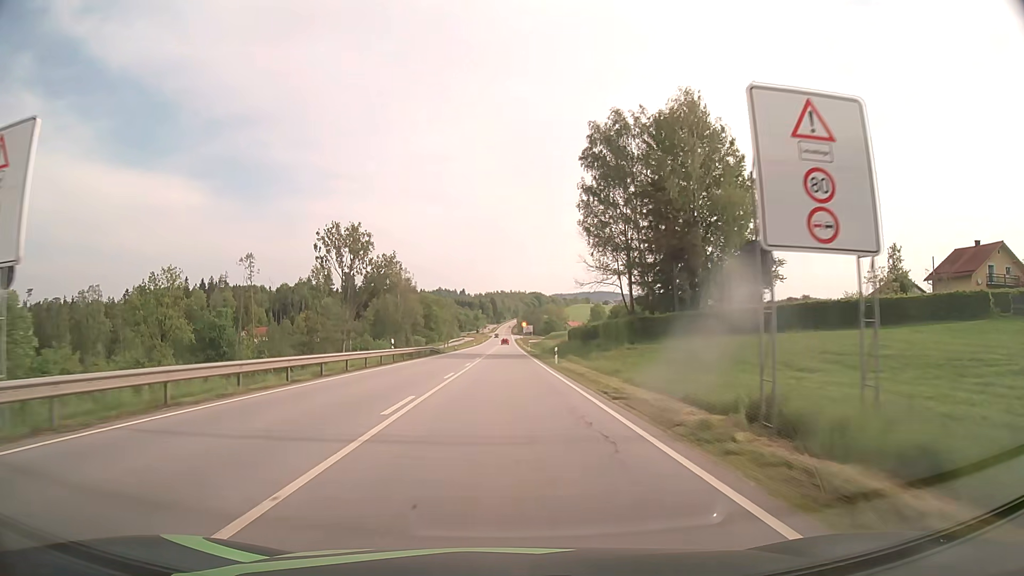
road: primary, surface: asphalt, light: Day
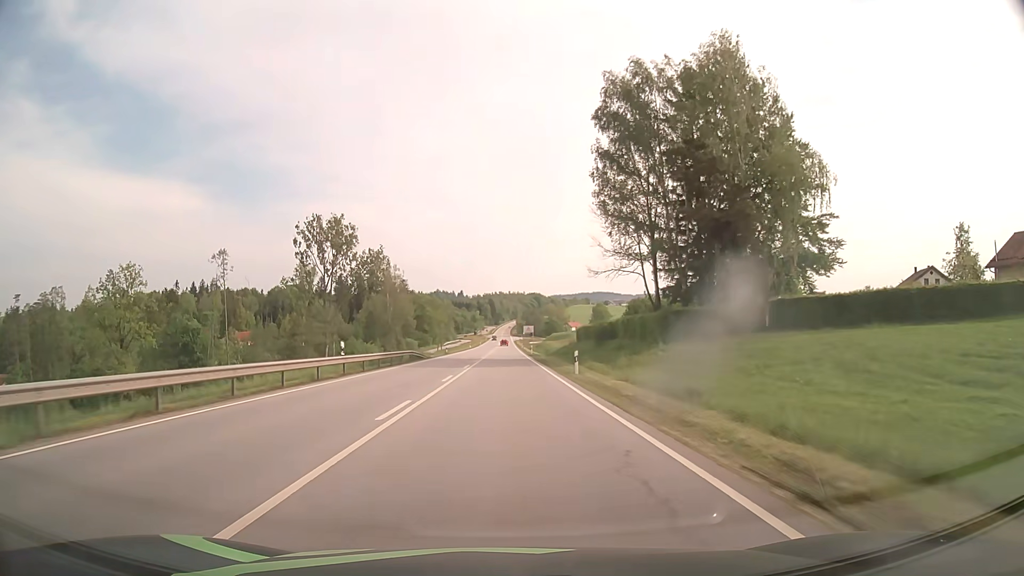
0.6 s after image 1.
(0.0, +12.4) m; 0°
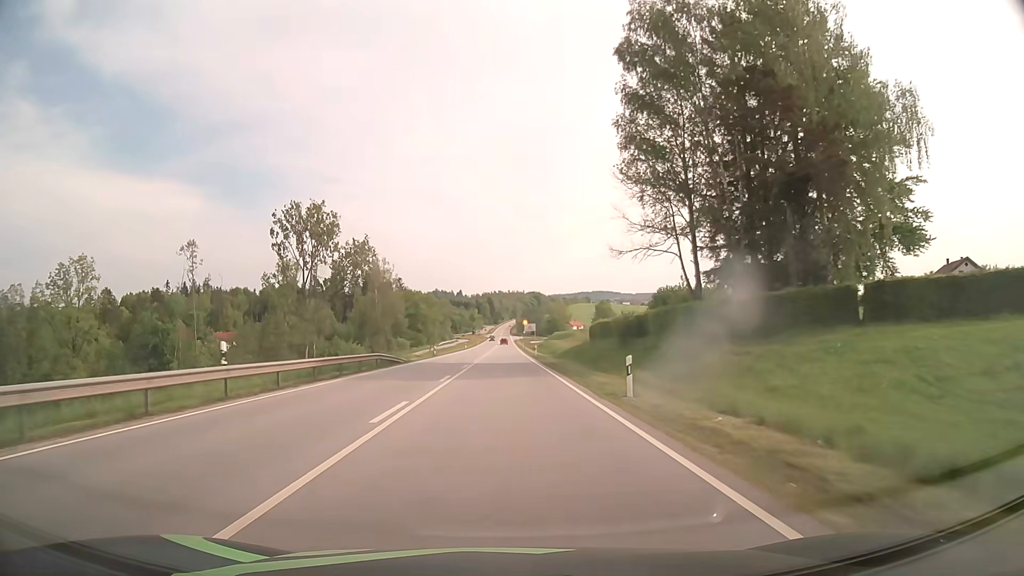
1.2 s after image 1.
(0.0, +12.5) m; 0°
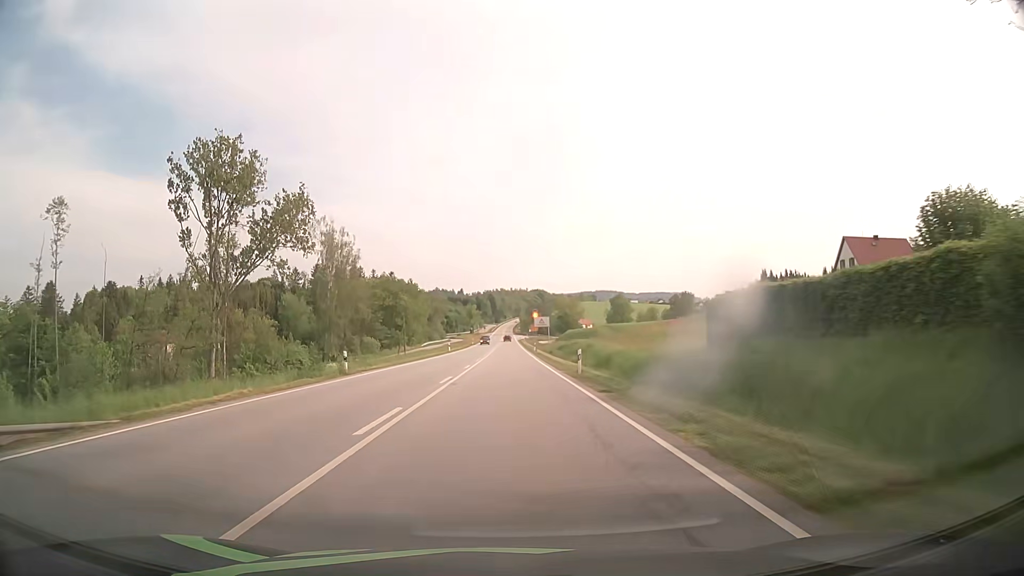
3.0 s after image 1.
(-0.2, +37.7) m; 0°
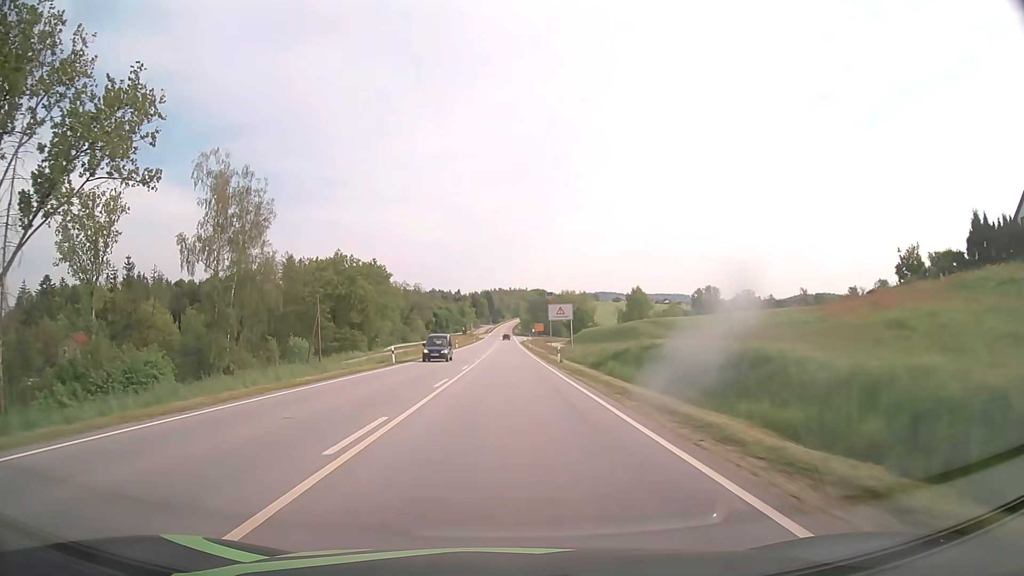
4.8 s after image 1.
(0.0, +37.8) m; 0°
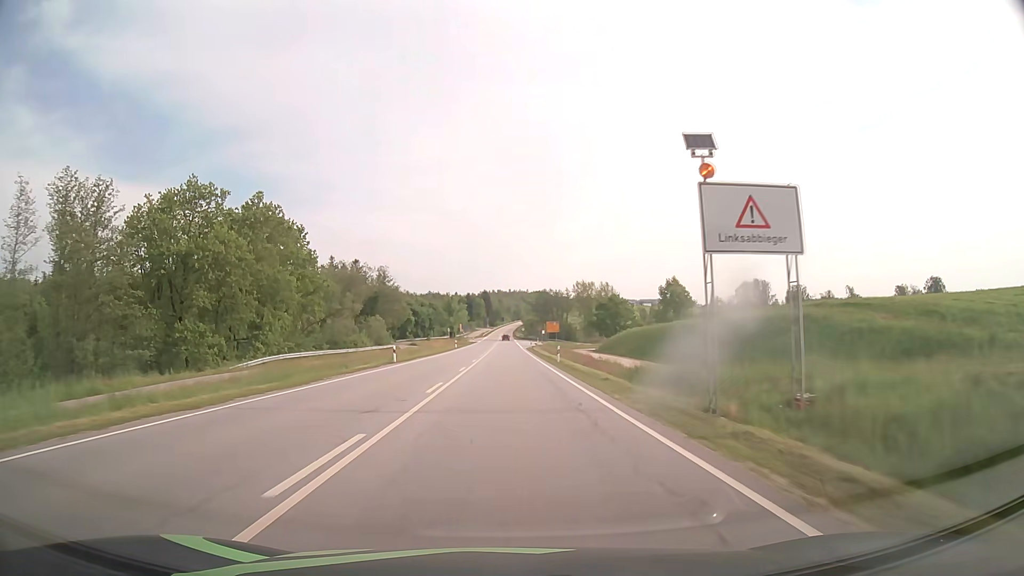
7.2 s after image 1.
(-0.1, +50.3) m; 0°
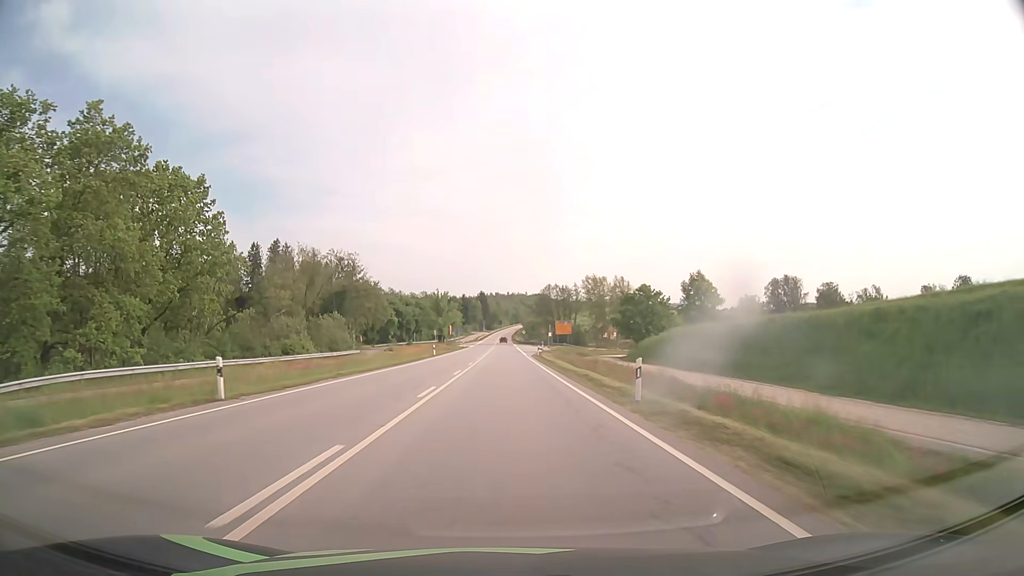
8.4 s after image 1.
(0.0, +25.0) m; 0°
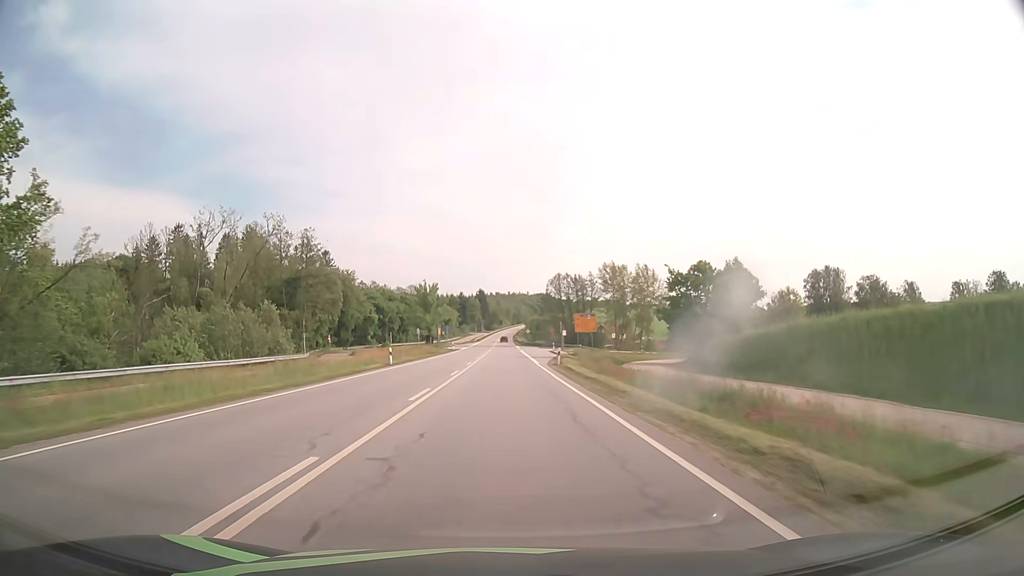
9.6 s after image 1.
(0.0, +24.9) m; 0°
